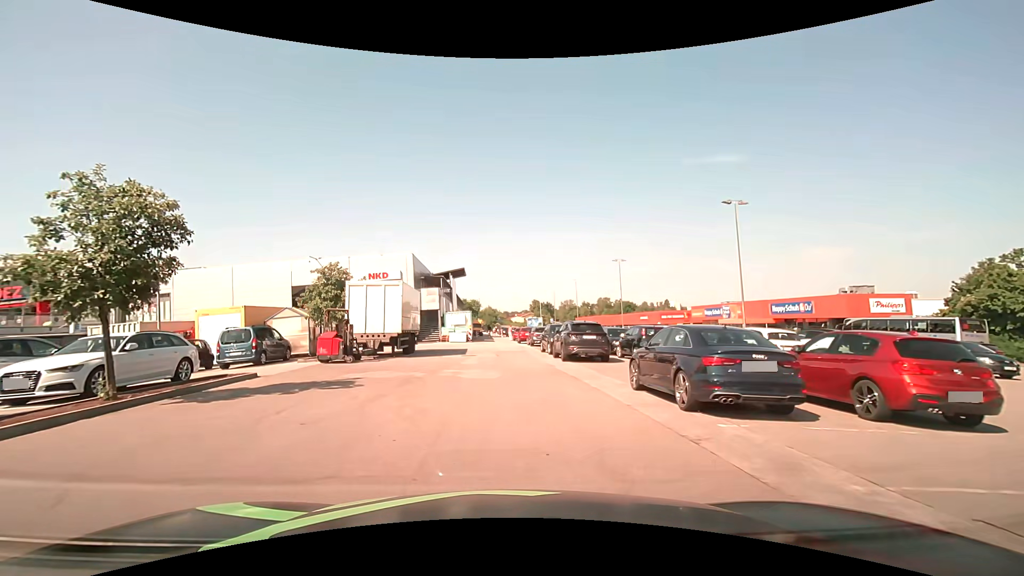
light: Day
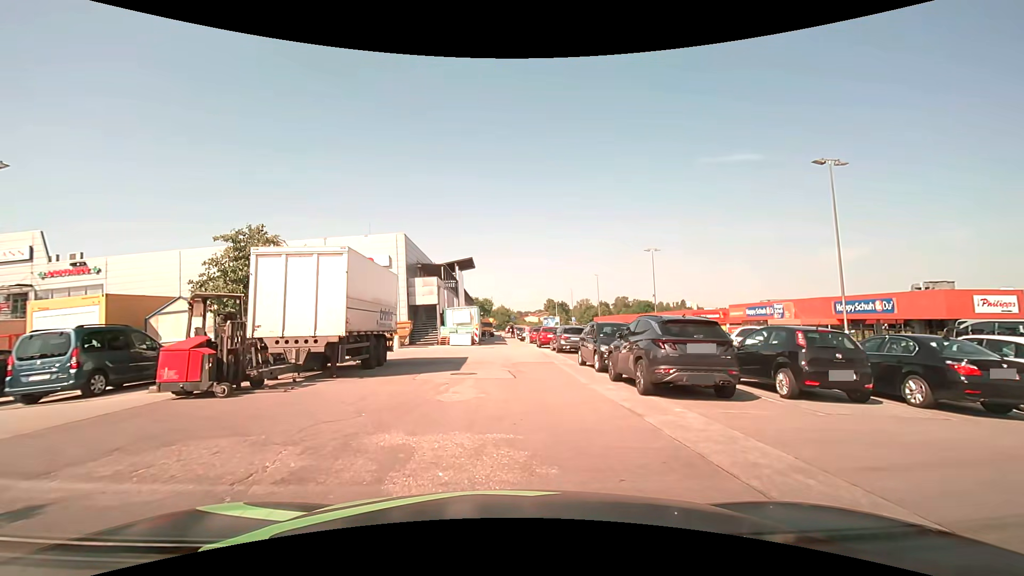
(-0.2, +9.9) m; -2°
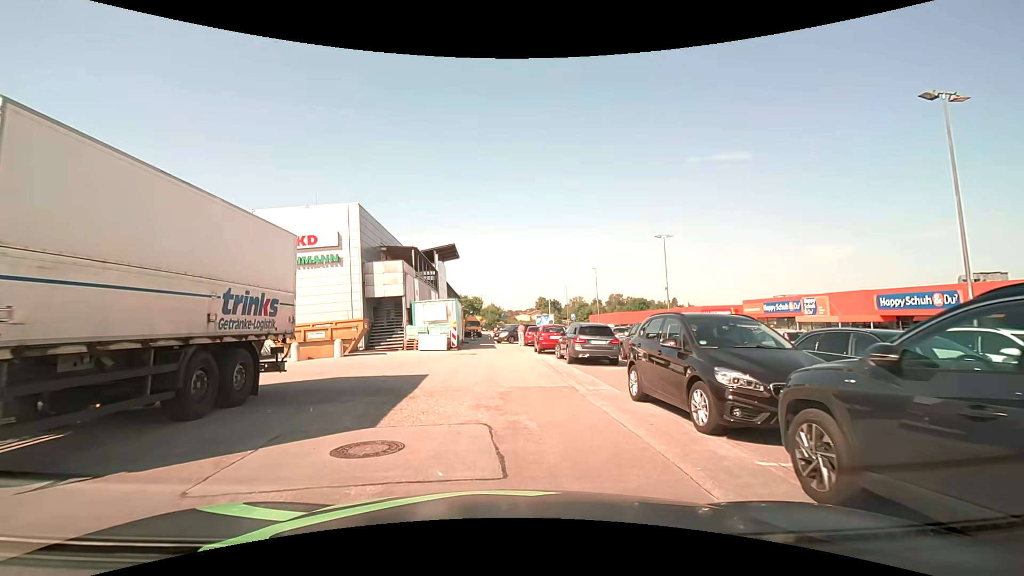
(+0.2, +8.9) m; +1°
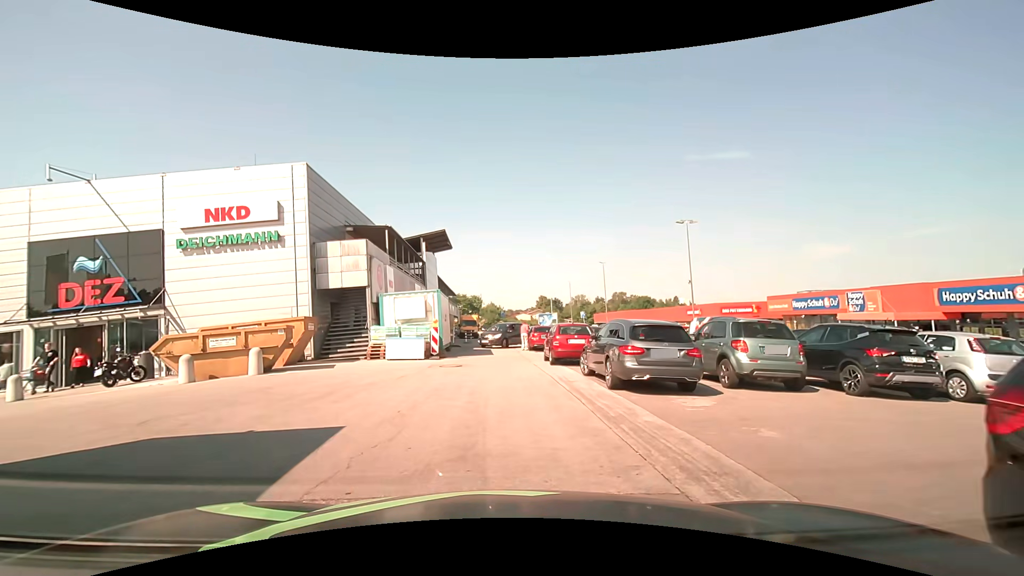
(0.0, +7.1) m; 0°
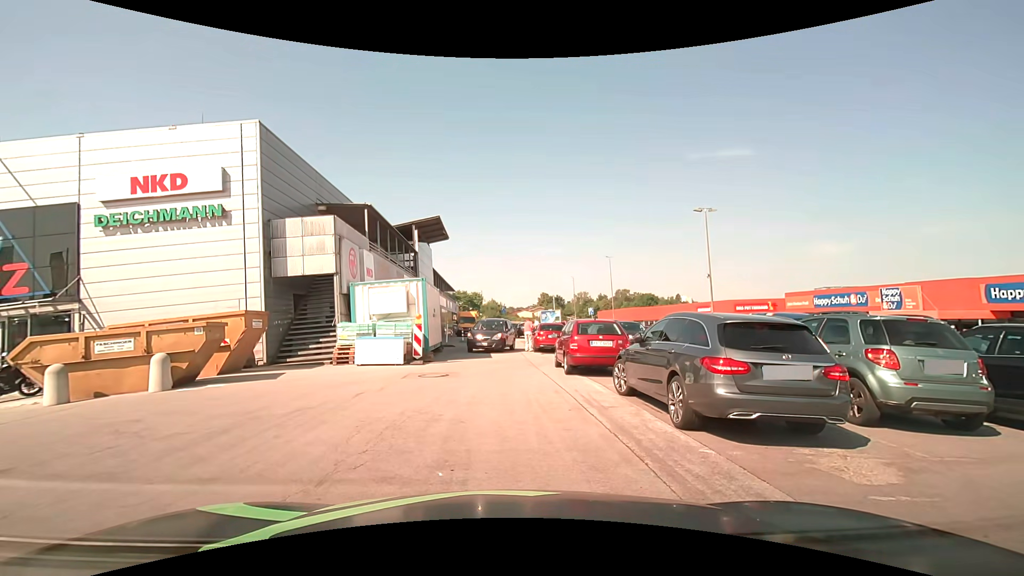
(0.0, +3.9) m; +1°
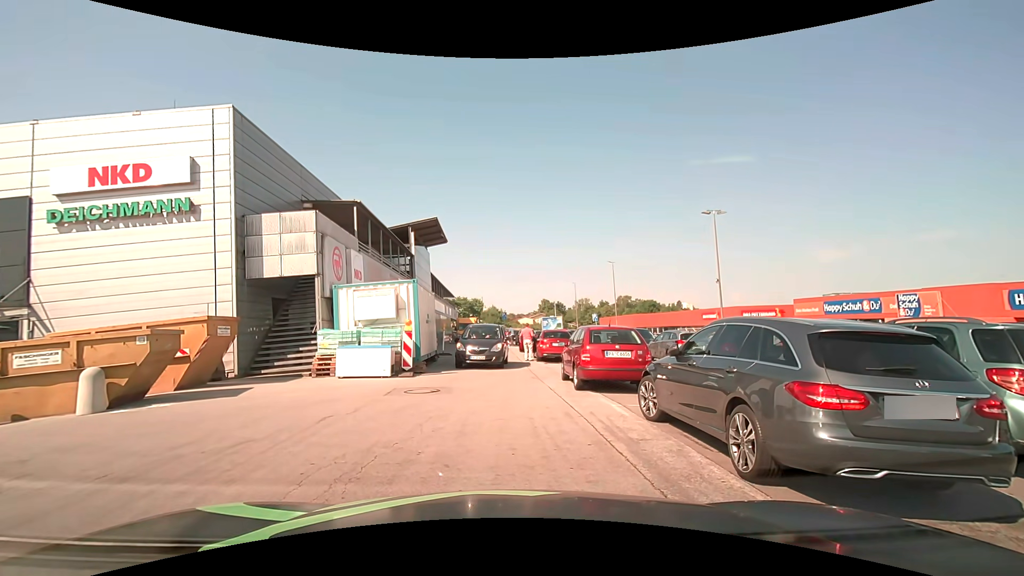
(0.0, +1.7) m; 0°
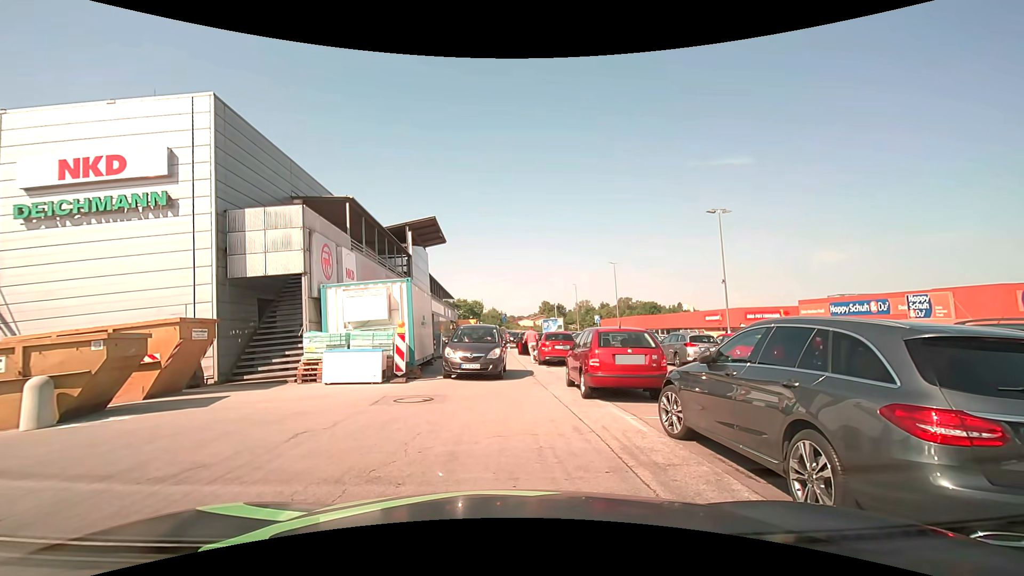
(0.0, +1.0) m; 0°
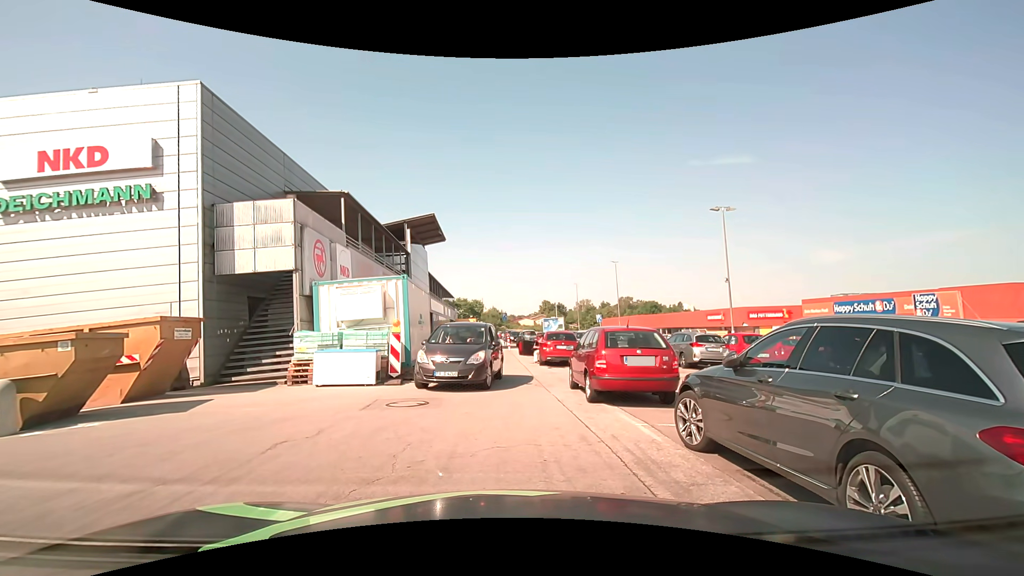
(0.0, +0.6) m; 0°
